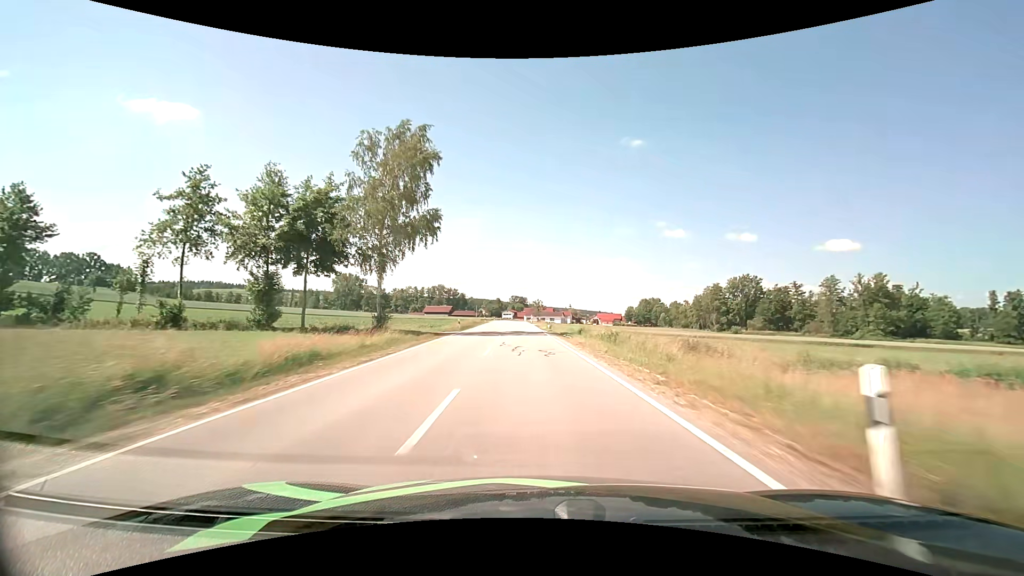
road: secondary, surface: asphalt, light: Day
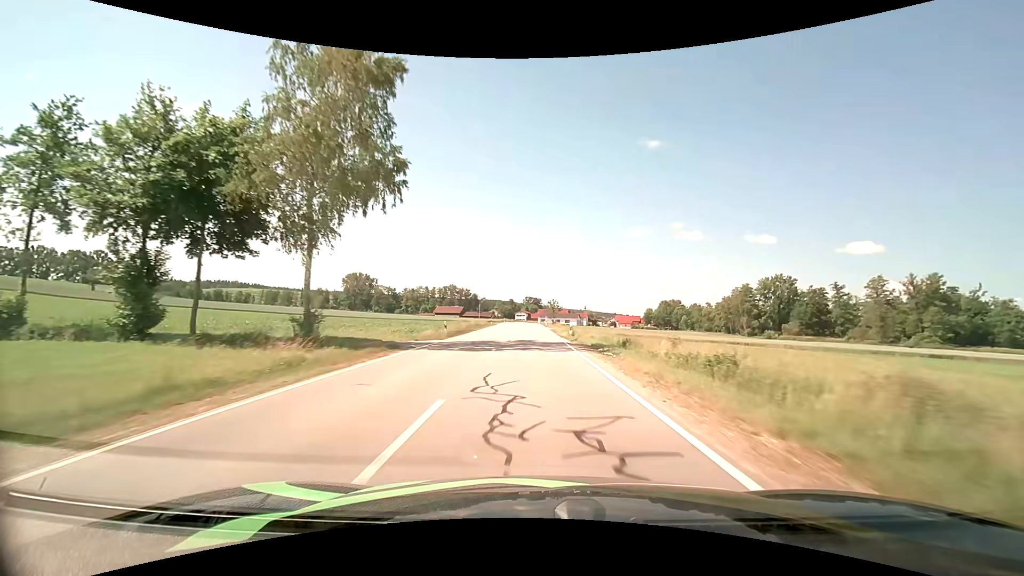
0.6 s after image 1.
(-0.2, +12.7) m; -2°
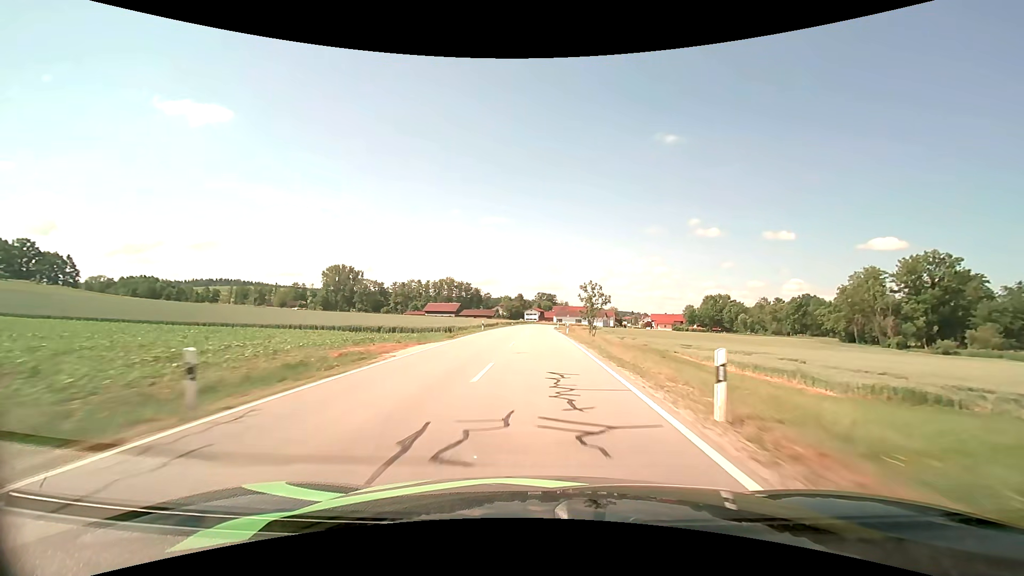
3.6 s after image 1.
(-1.3, +63.7) m; -2°
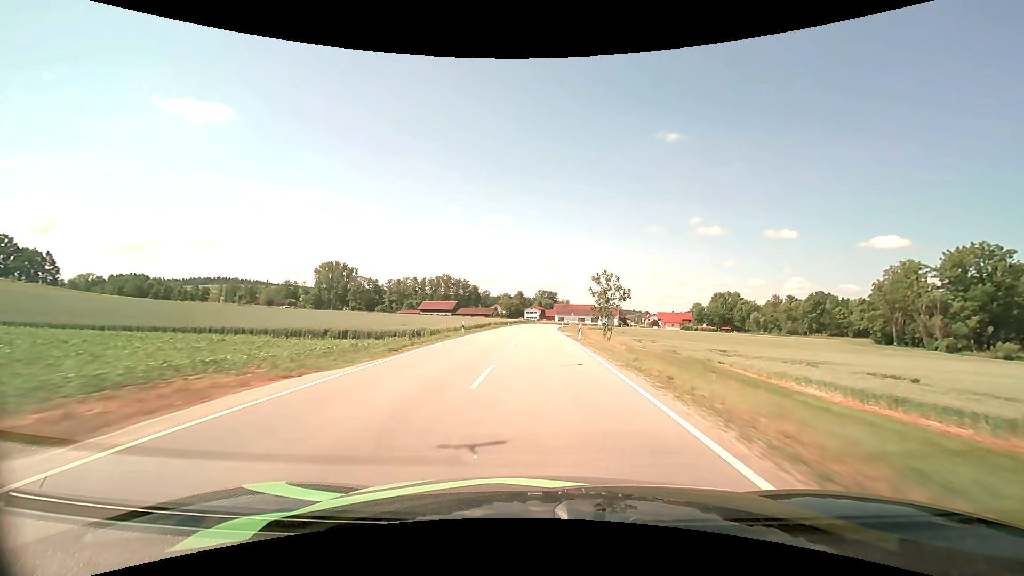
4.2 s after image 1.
(0.0, +12.6) m; 0°
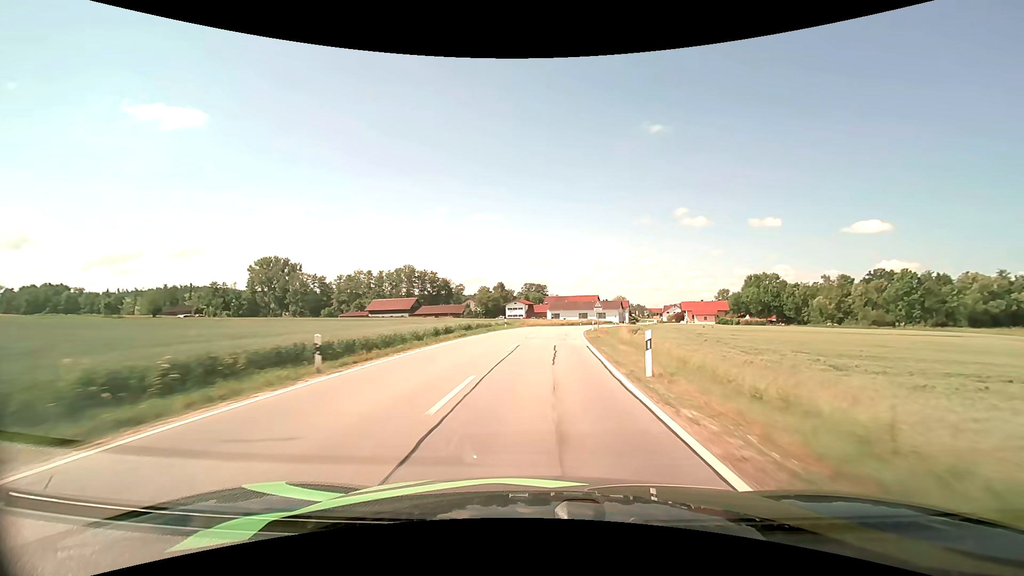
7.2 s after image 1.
(+0.8, +59.9) m; +1°
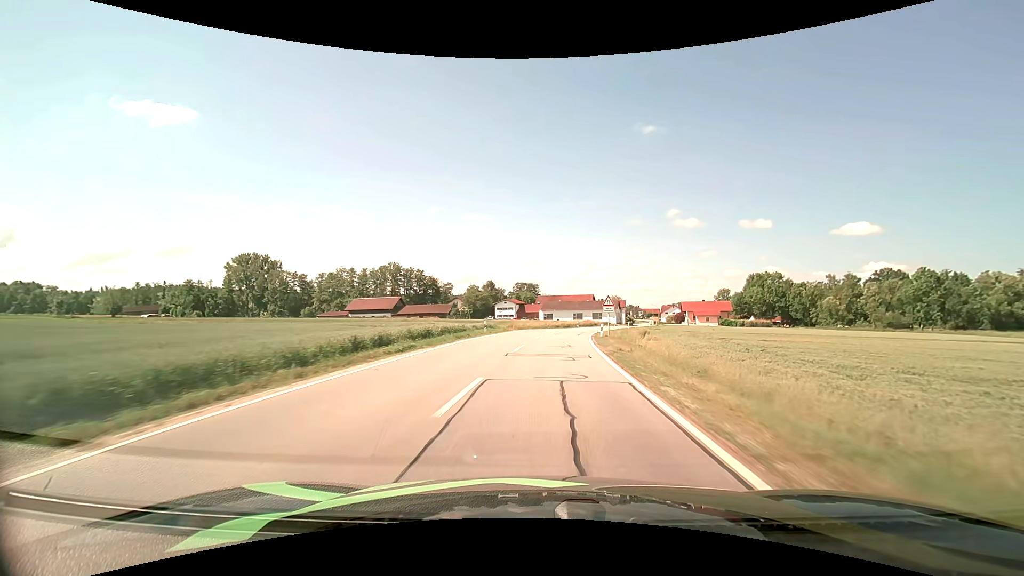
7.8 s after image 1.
(+0.1, +11.4) m; +1°
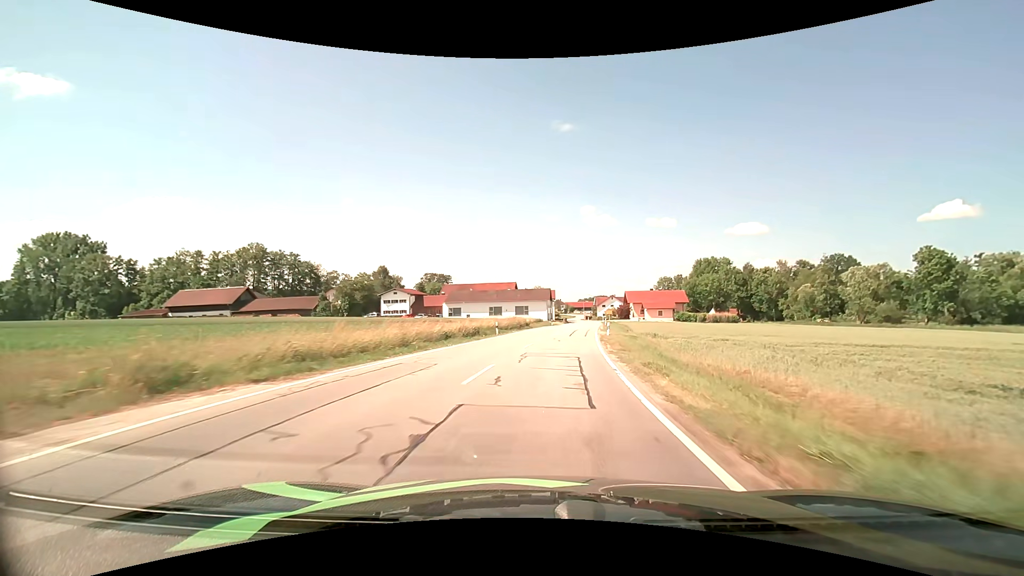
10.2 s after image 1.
(+2.9, +43.2) m; +9°
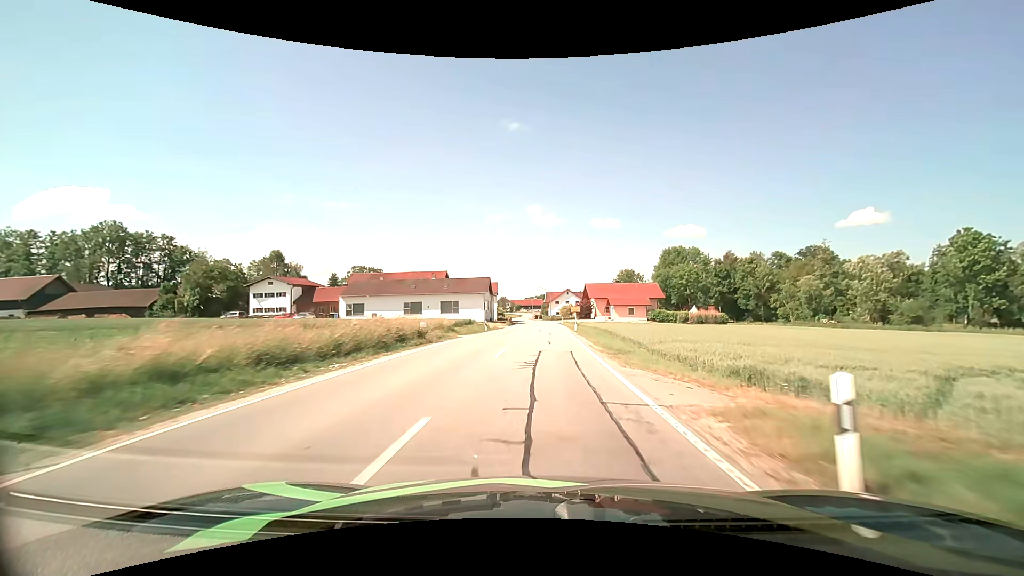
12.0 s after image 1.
(+1.8, +30.6) m; +6°
(0, +10) (0, +20) (+1, +30) (+1, +40) (+1, +50) (+2, +60) (+2, +70) (+1, +80) (+1, +90) (0, +100) m
